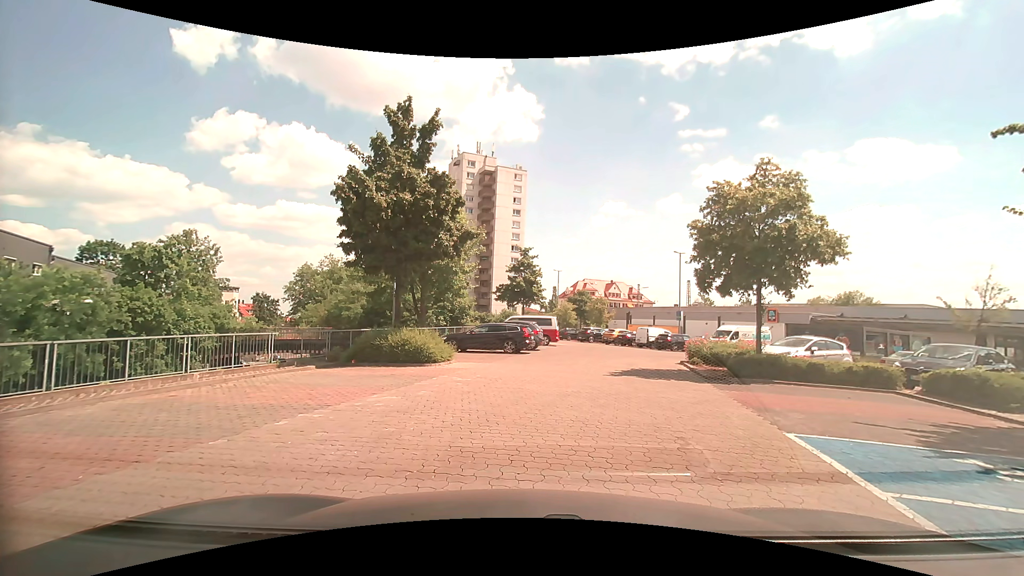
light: Day
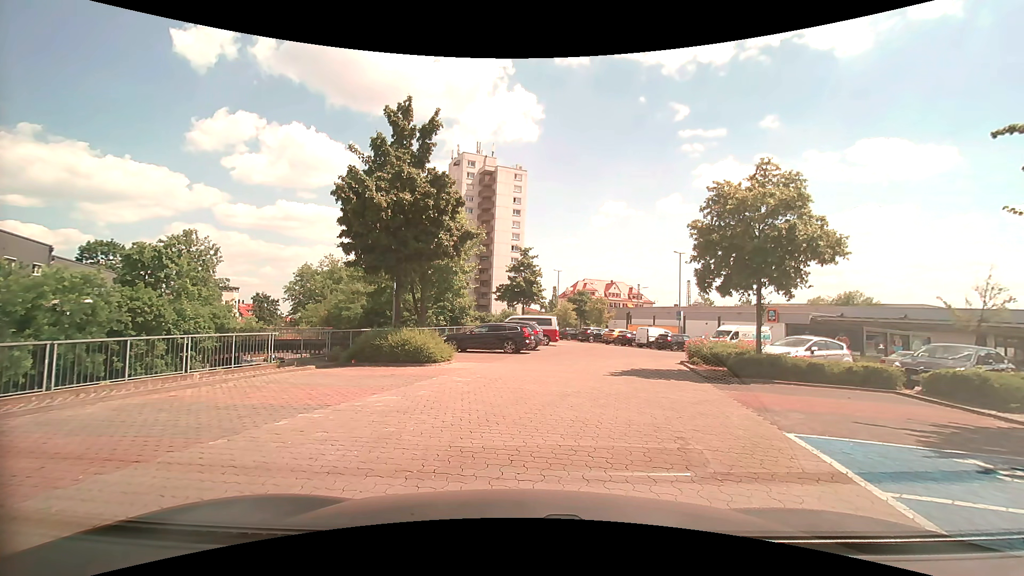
(0.0, 0.0) m; 0°
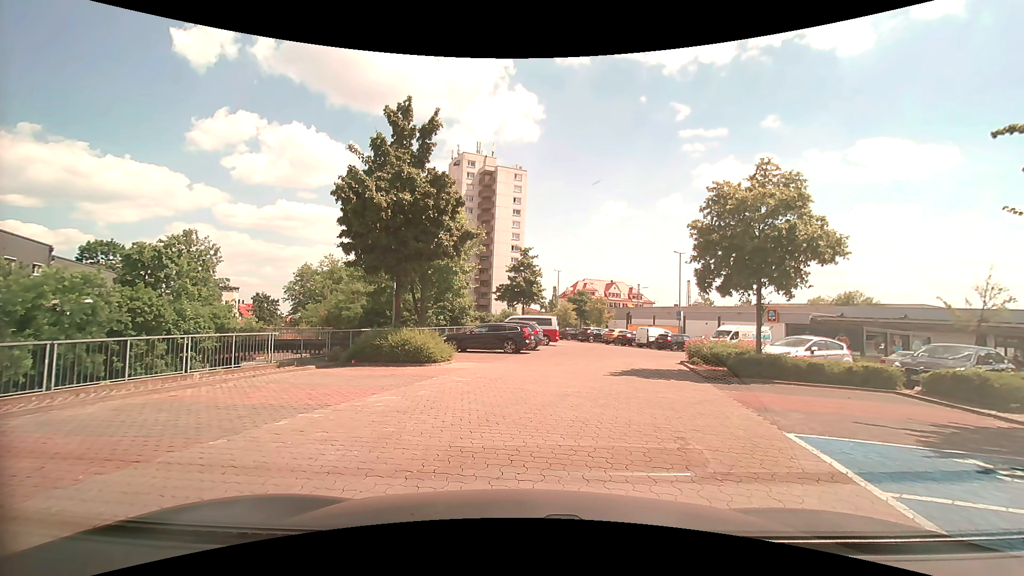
(0.0, 0.0) m; 0°
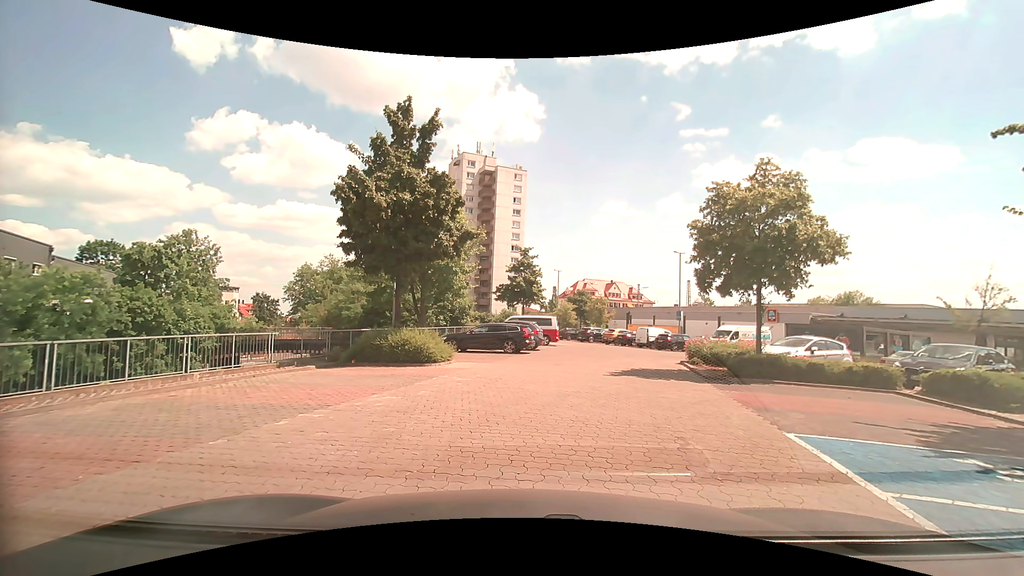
(0.0, 0.0) m; 0°
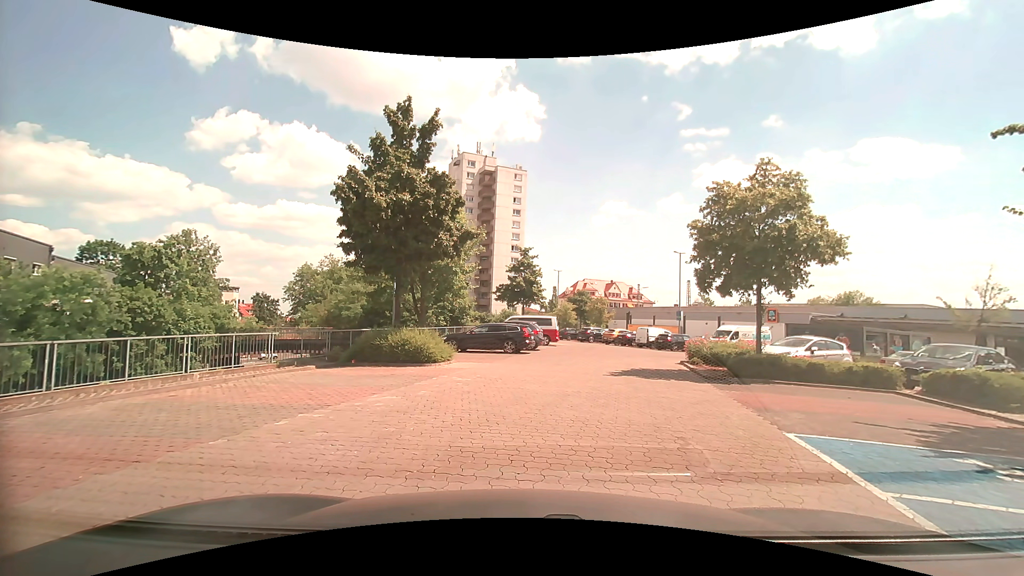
(0.0, 0.0) m; 0°
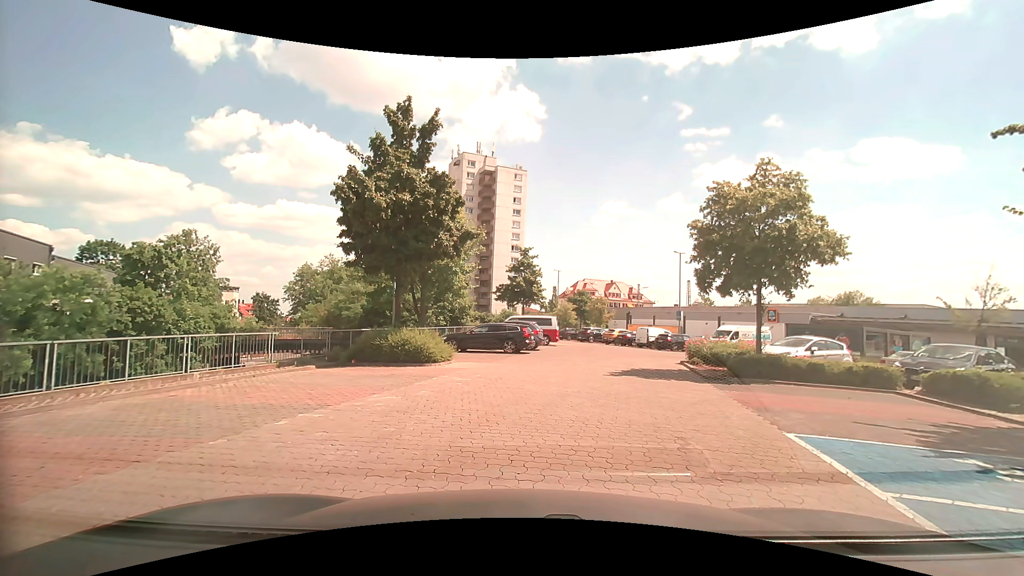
(0.0, 0.0) m; 0°
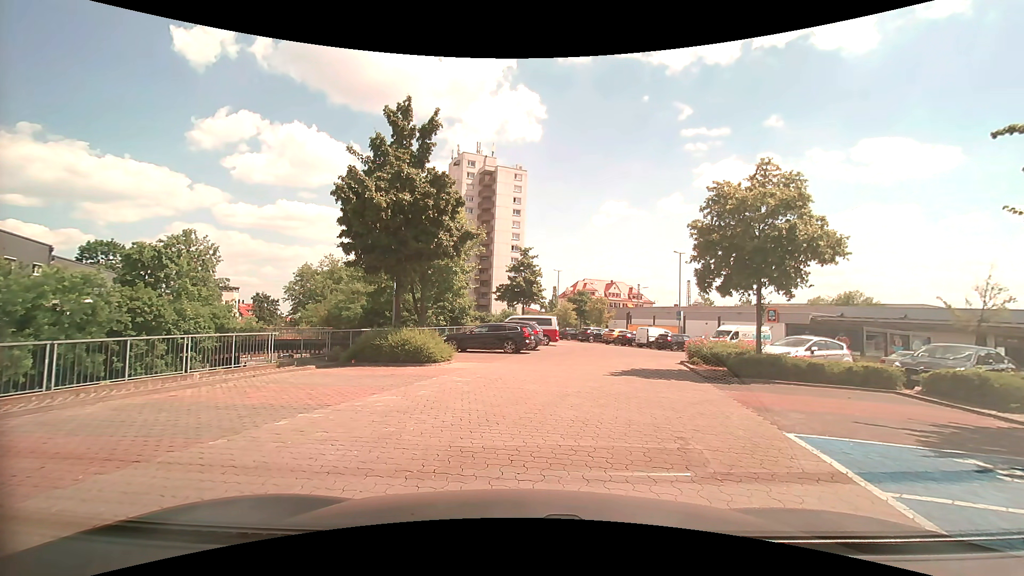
(0.0, 0.0) m; 0°
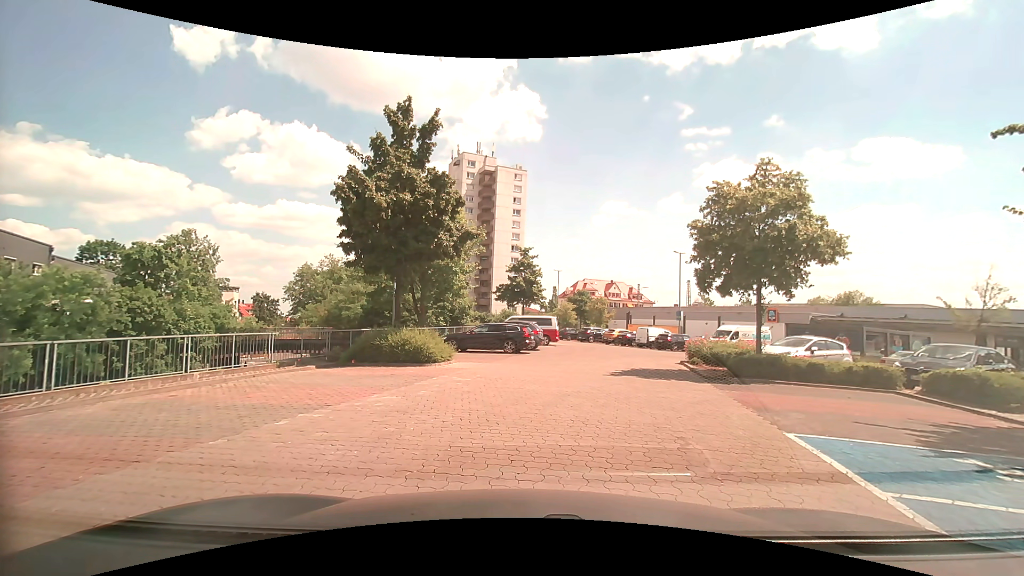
(0.0, 0.0) m; 0°
